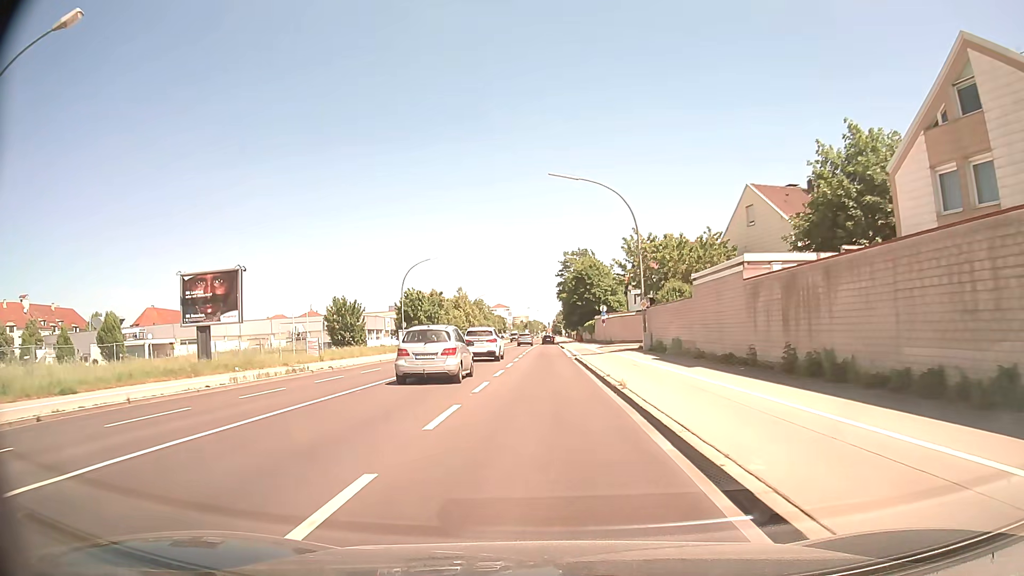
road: secondary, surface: asphalt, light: Day
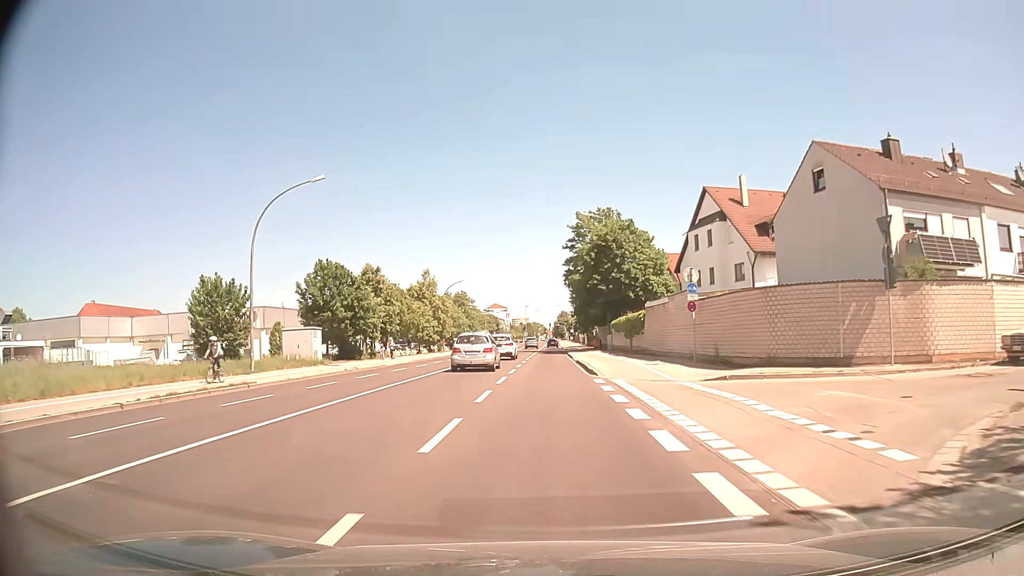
(-0.3, +37.6) m; 0°
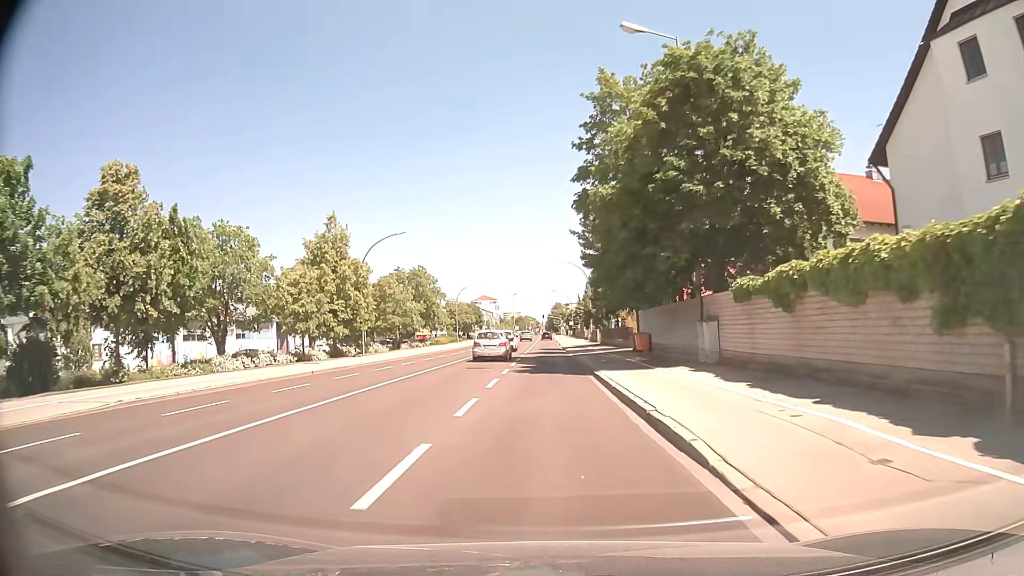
(+0.1, +38.9) m; +1°
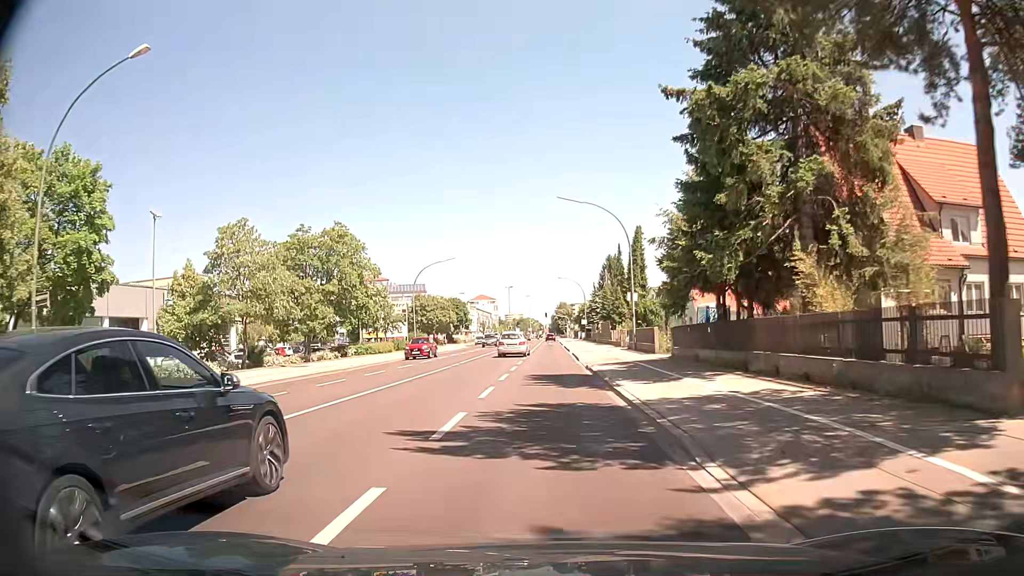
(-0.2, +38.3) m; 0°
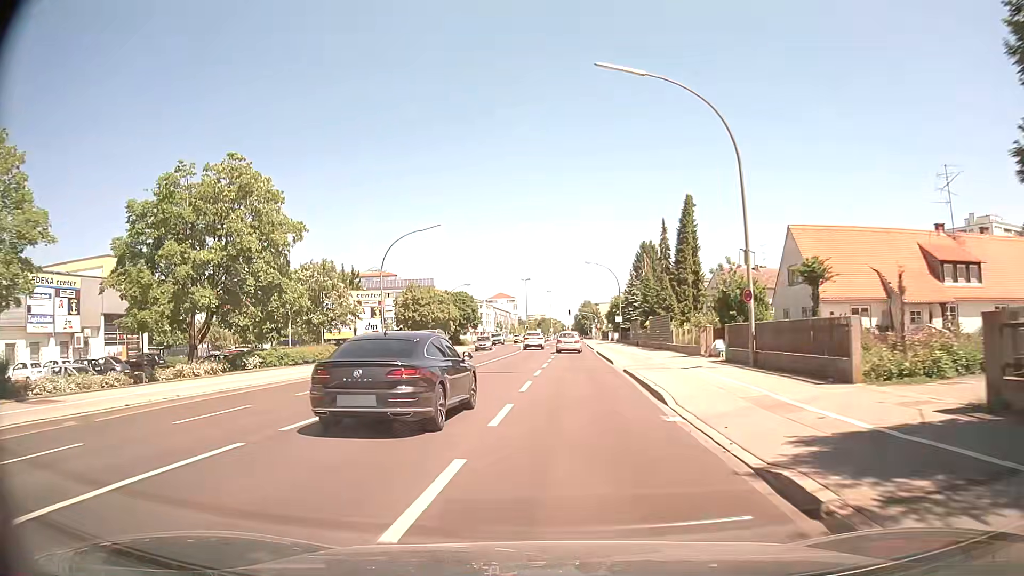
(-0.3, +22.6) m; -2°
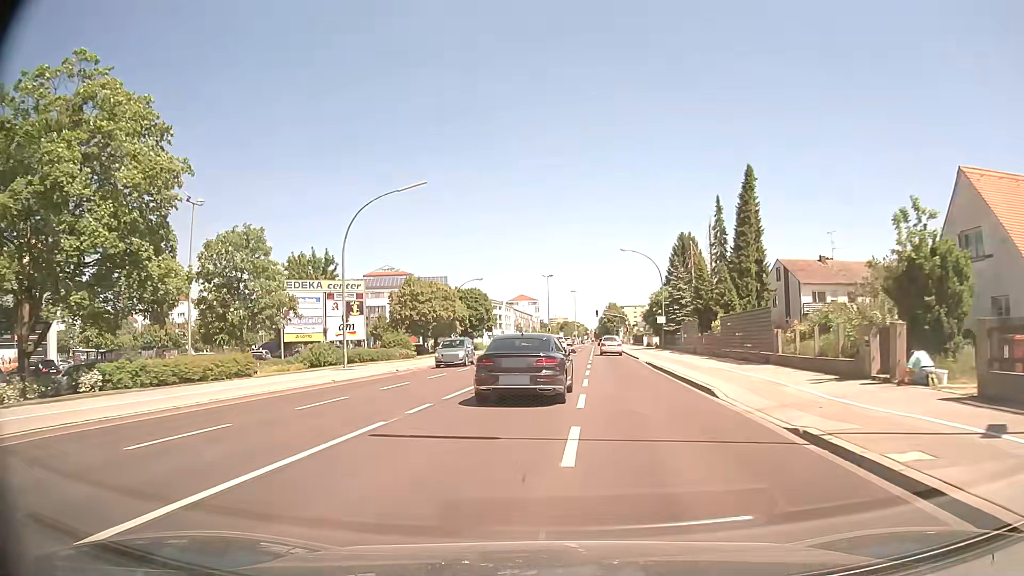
(-0.4, +15.3) m; -3°
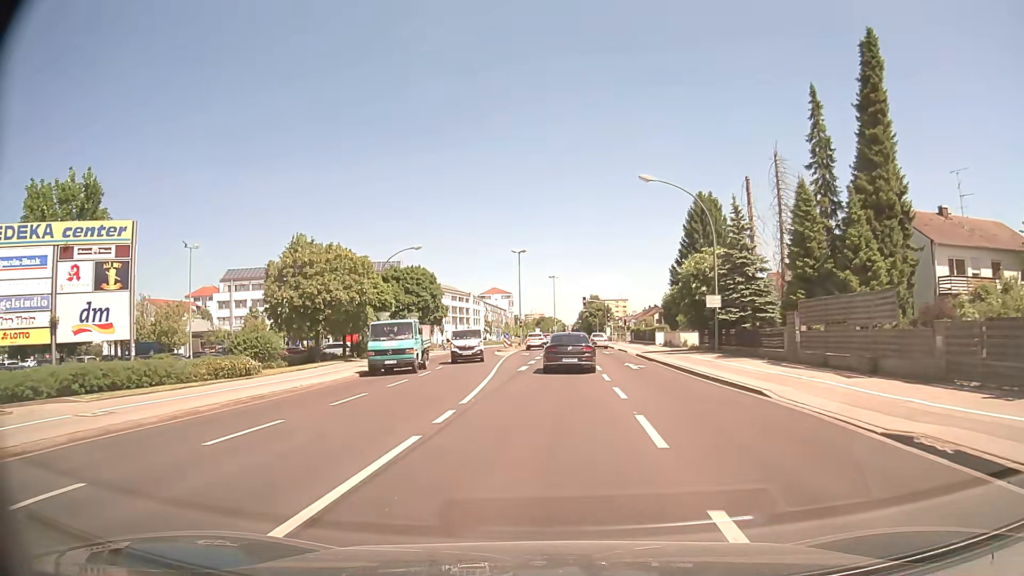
(+0.8, +28.9) m; +2°
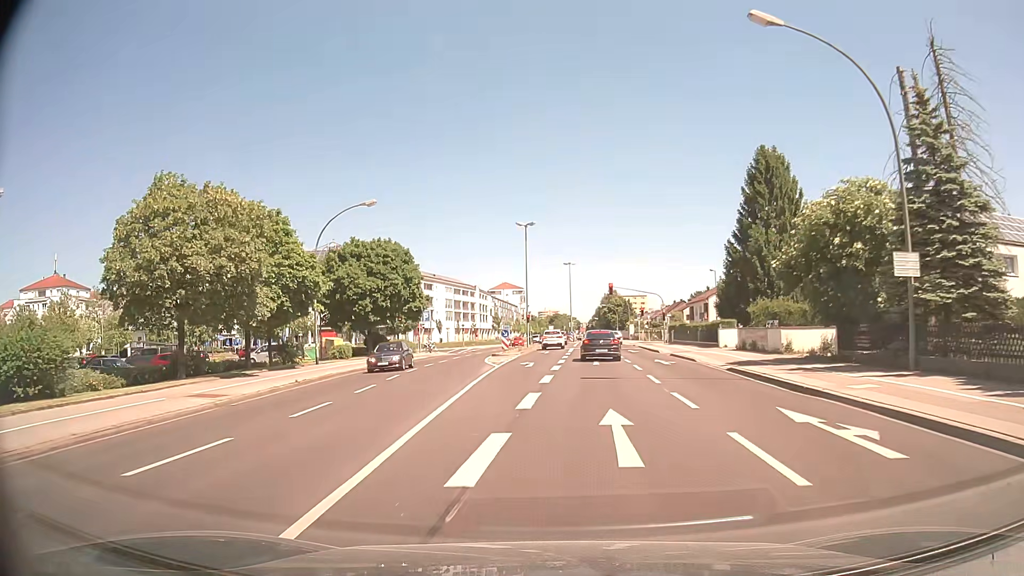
(-0.2, +20.1) m; -1°
